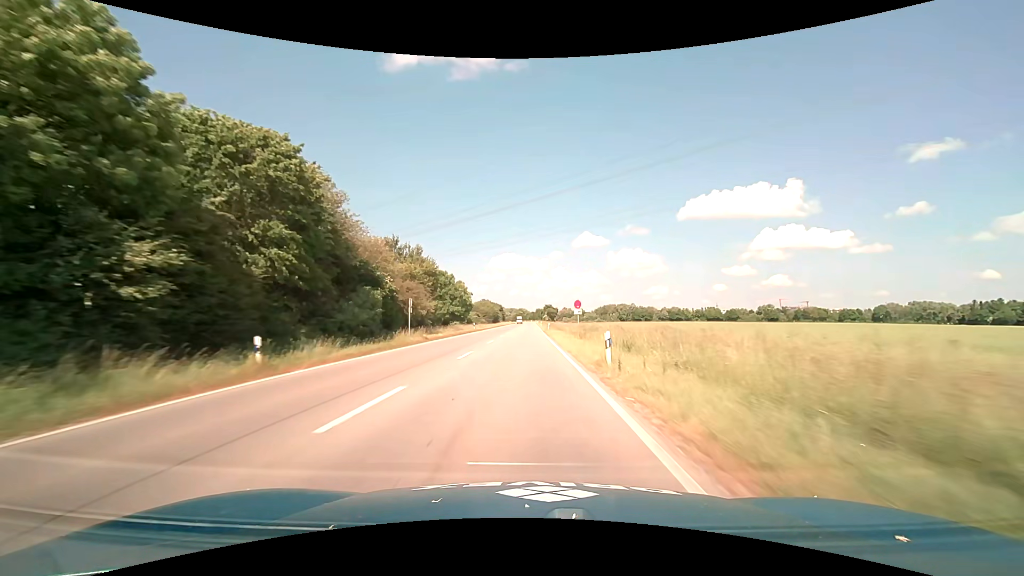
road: primary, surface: asphalt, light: Day
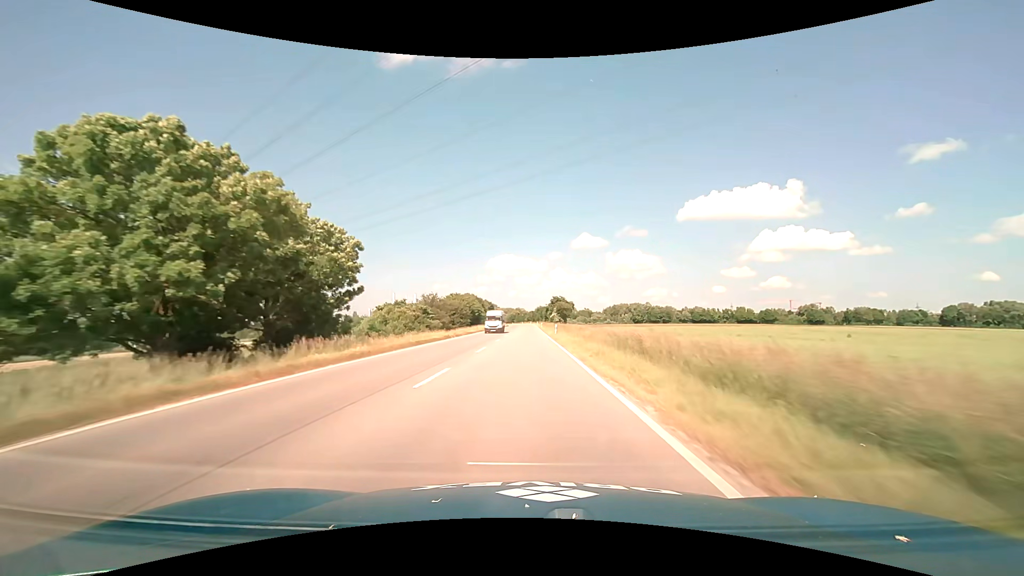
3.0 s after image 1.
(-0.1, +66.9) m; 0°
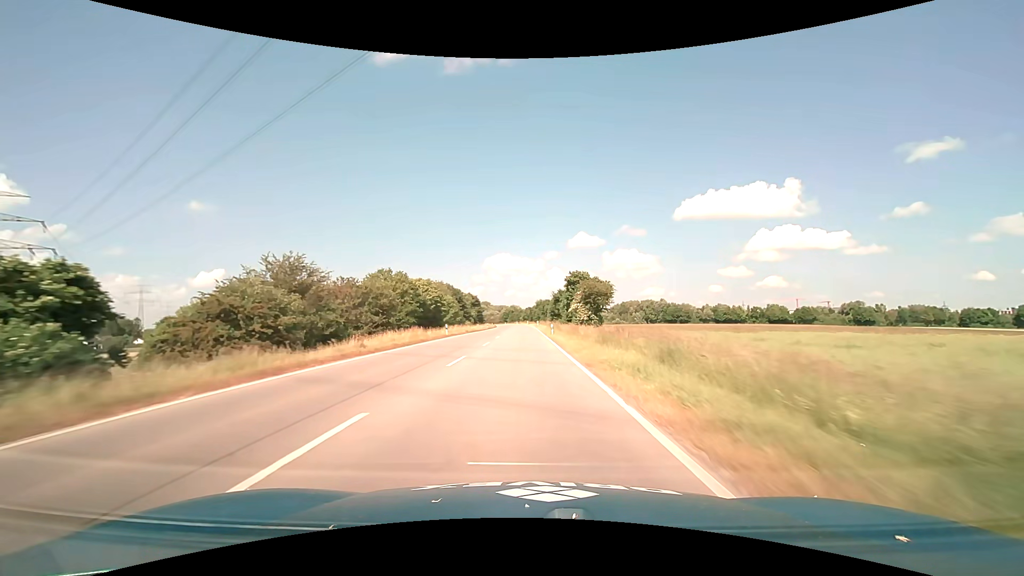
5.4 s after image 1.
(+0.5, +54.4) m; +1°
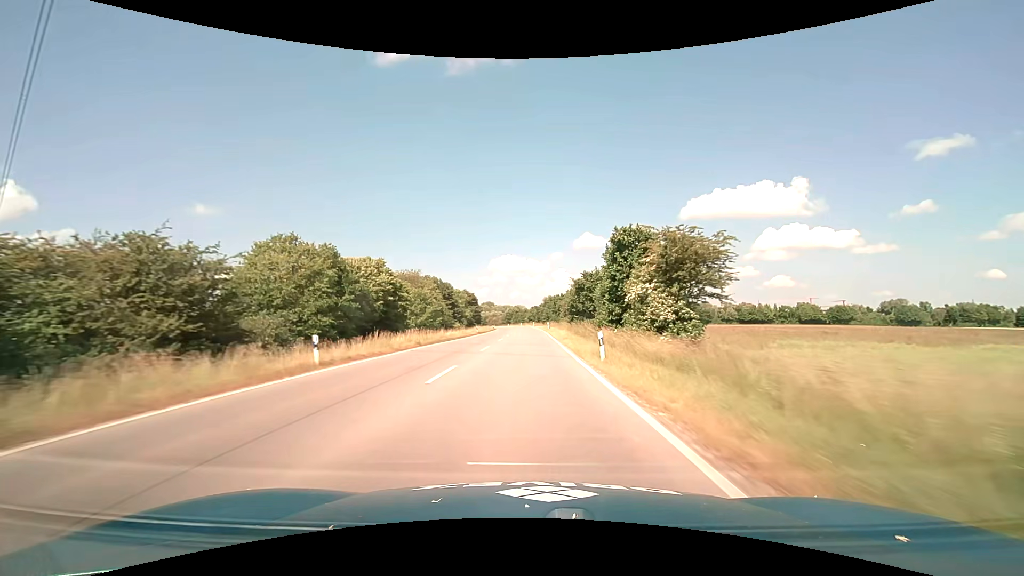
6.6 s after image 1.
(0.0, +27.3) m; 0°
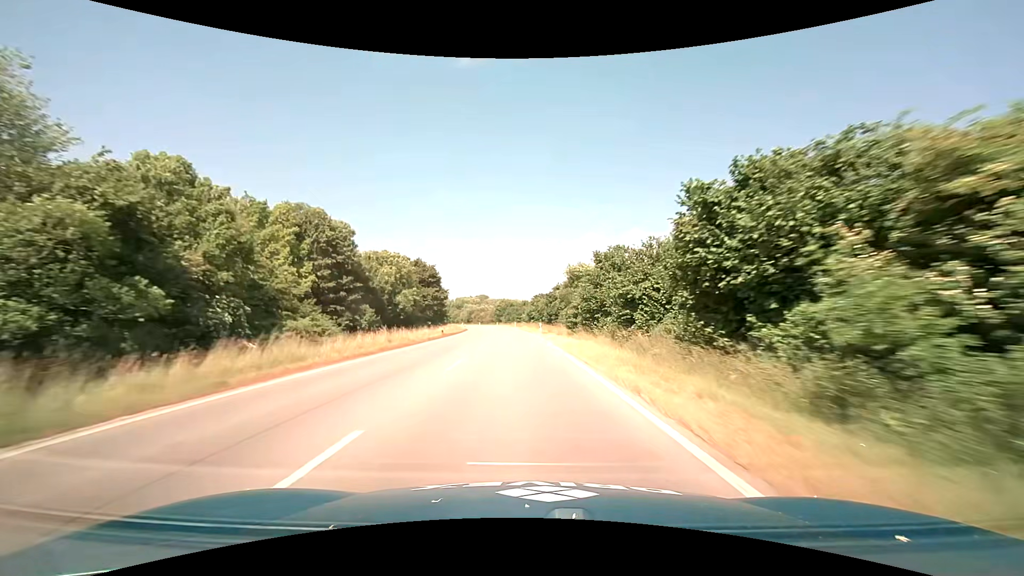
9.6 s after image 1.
(-0.4, +68.1) m; 0°
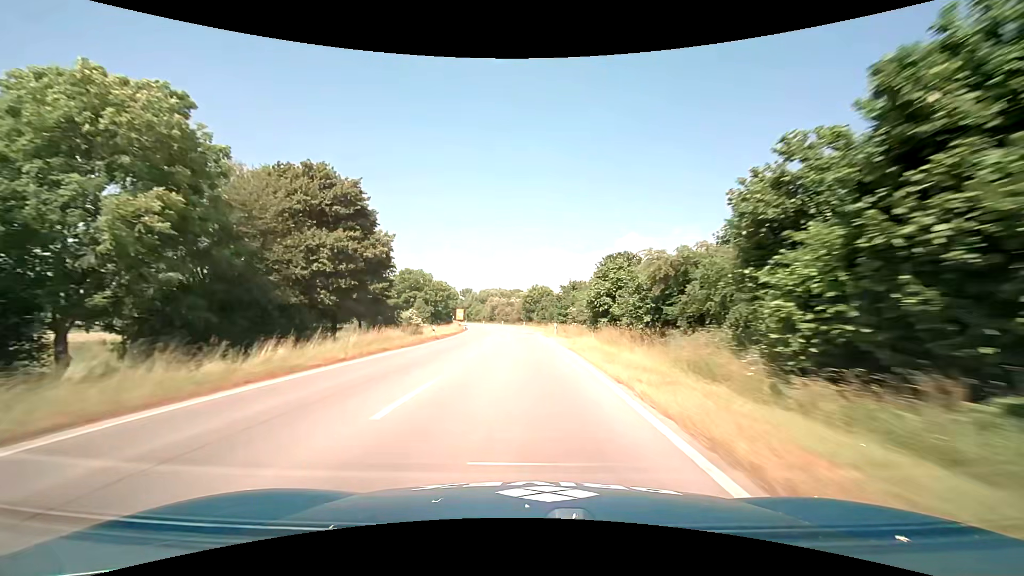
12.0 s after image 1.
(-1.3, +54.3) m; -4°
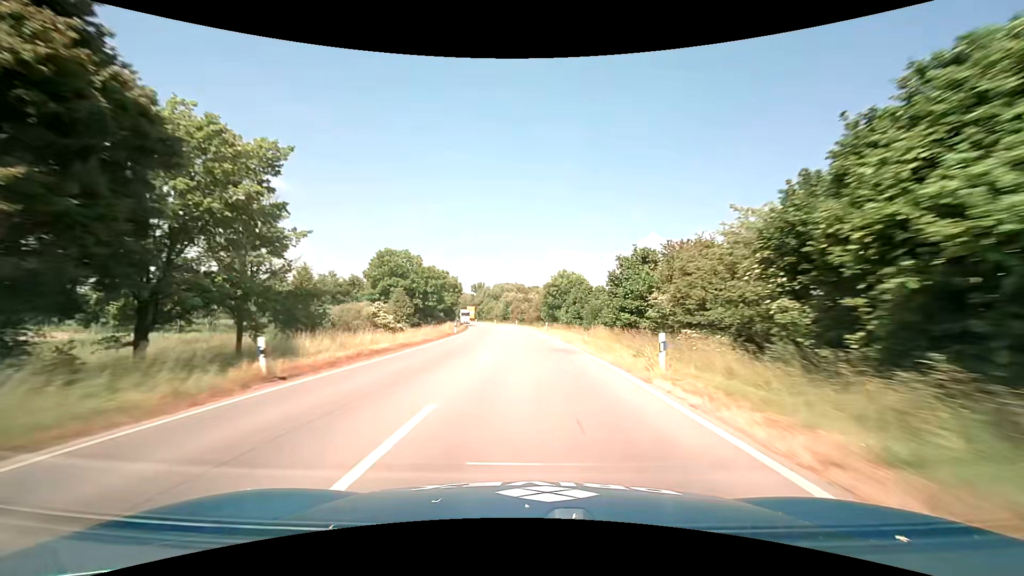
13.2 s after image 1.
(-0.7, +26.9) m; -2°
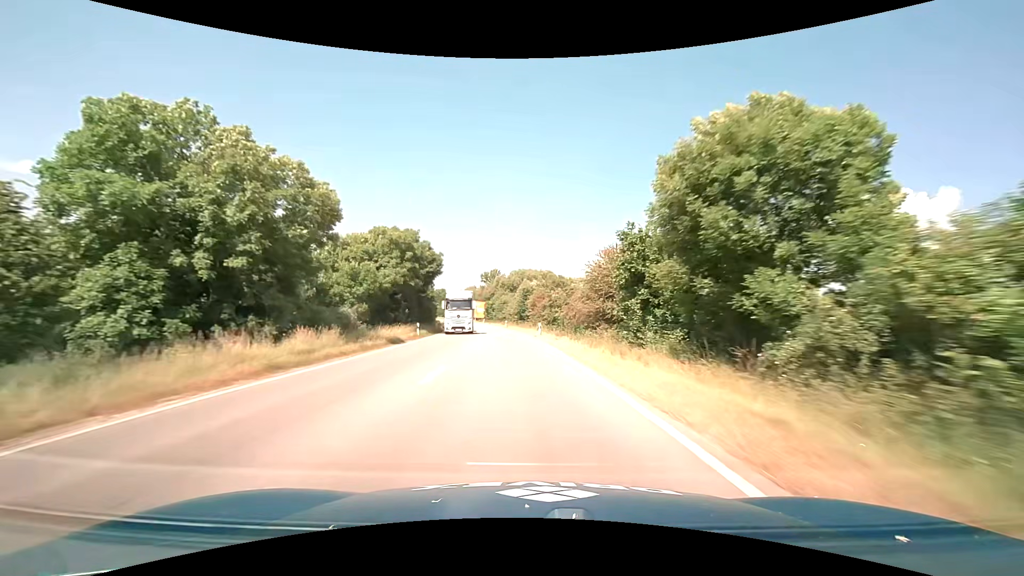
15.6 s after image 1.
(-0.7, +52.6) m; -3°
(0, +10) (0, +20) (-1, +30) (-2, +40) (-3, +50) (-4, +60) (-5, +70) (-7, +80) (-8, +90) (-10, +99) m
